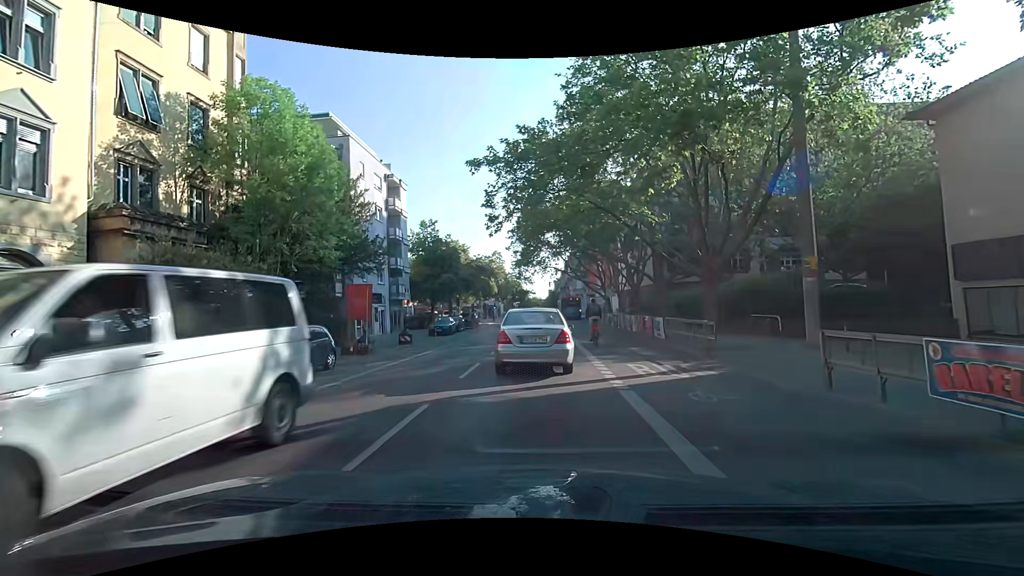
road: secondary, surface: asphalt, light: Day
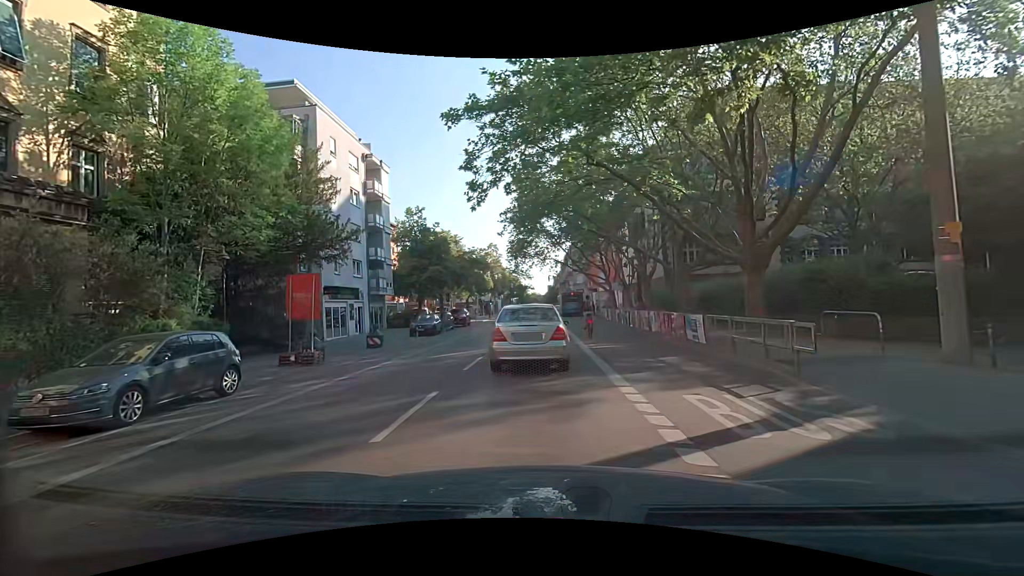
(+0.1, +5.3) m; +1°
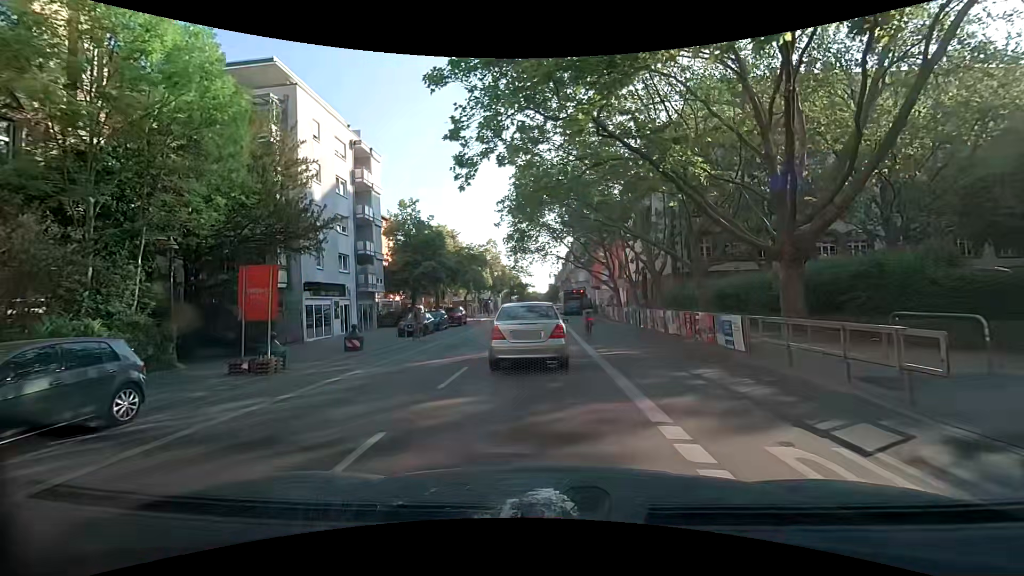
(0.0, +2.8) m; +1°
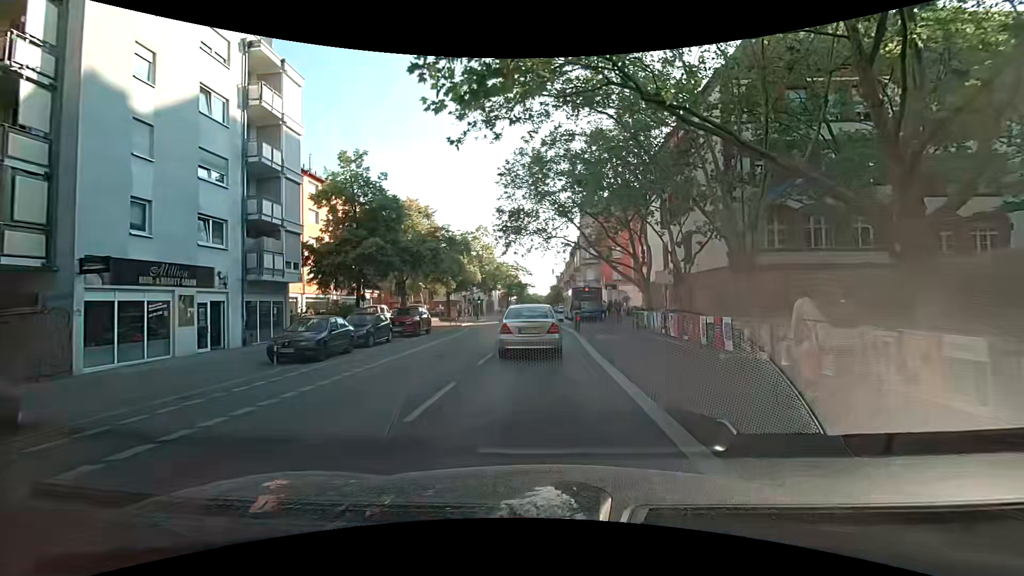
(-0.2, +14.5) m; -2°
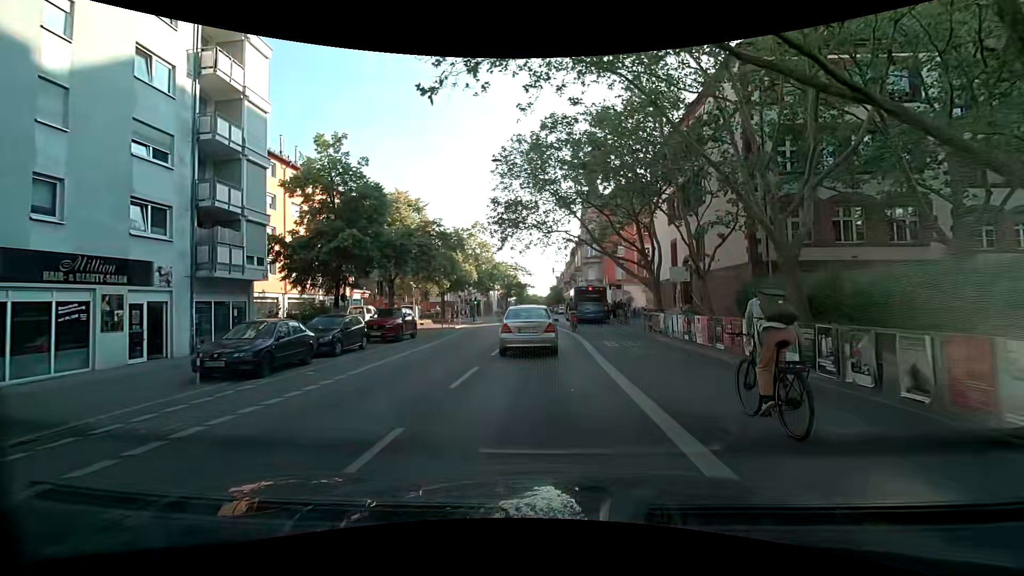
(0.0, +3.4) m; 0°
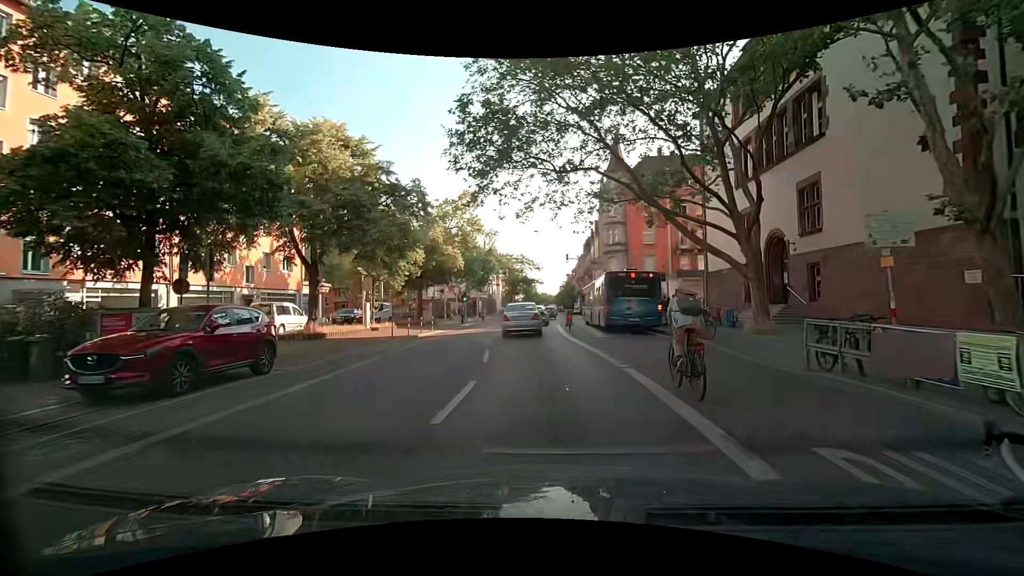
(0.0, +15.1) m; 0°
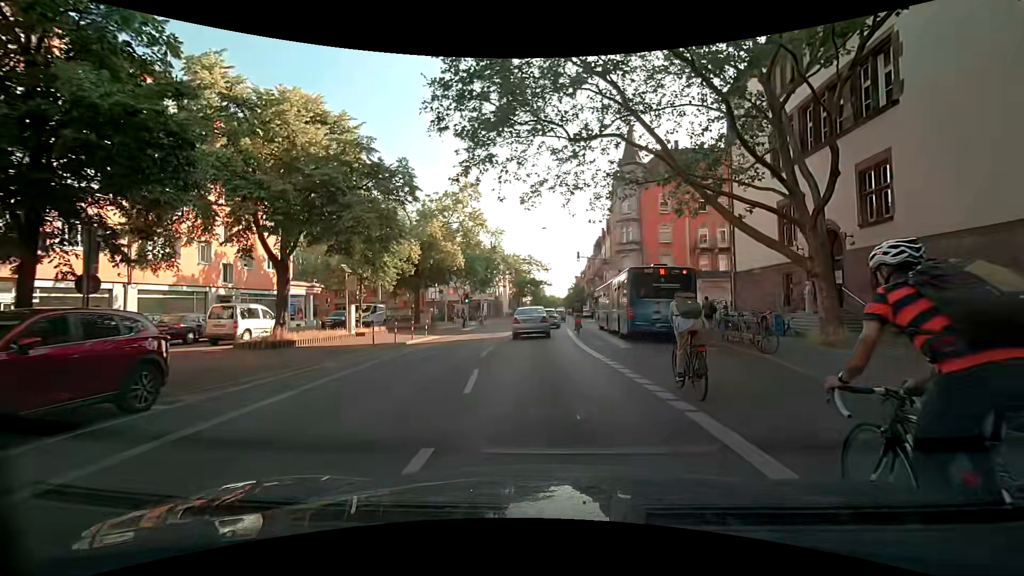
(-0.1, +3.9) m; -1°
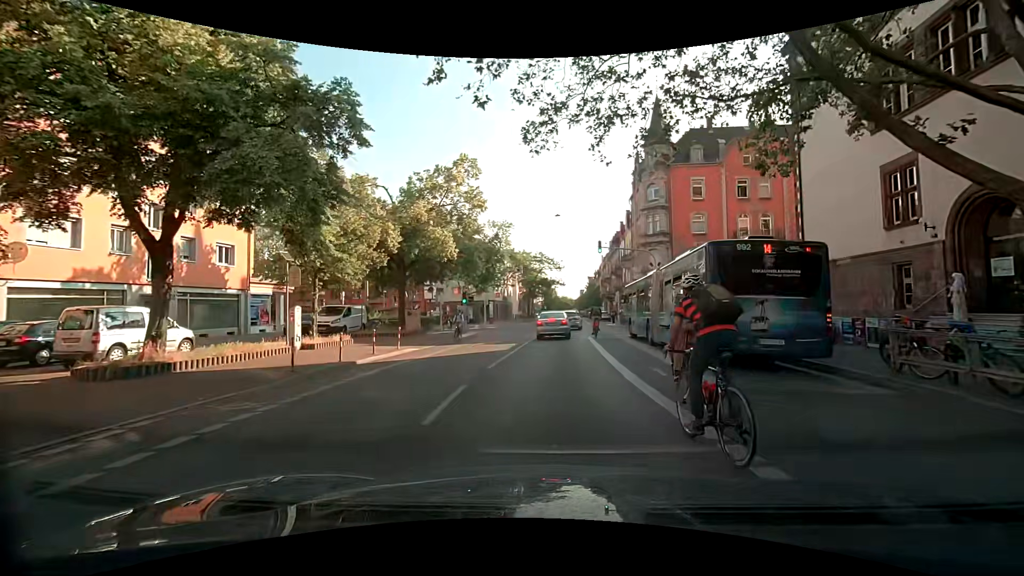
(-0.2, +7.8) m; -2°
(0, +10) (0, +20) (+1, +30) (+2, +40) (+3, +50) (+3, +60) (+4, +70) (+4, +80) (+5, +90) (+5, +100) m
